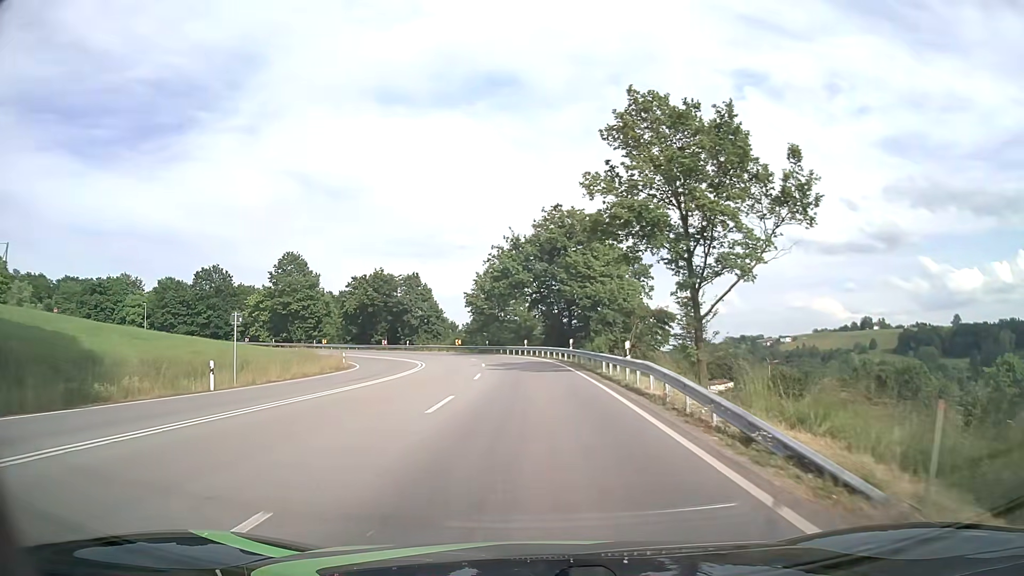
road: primary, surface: asphalt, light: Day
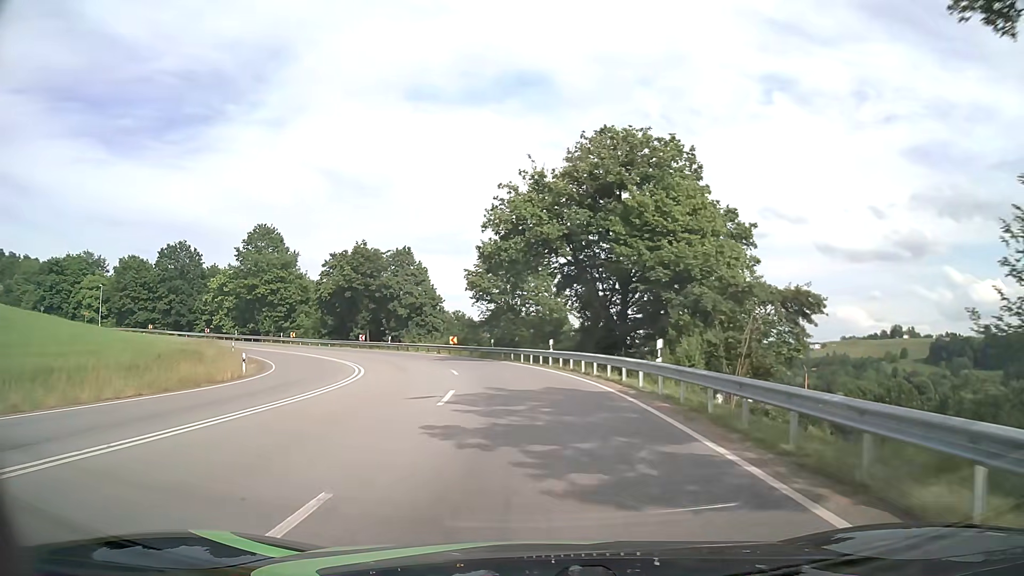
(-0.3, +22.8) m; -2°
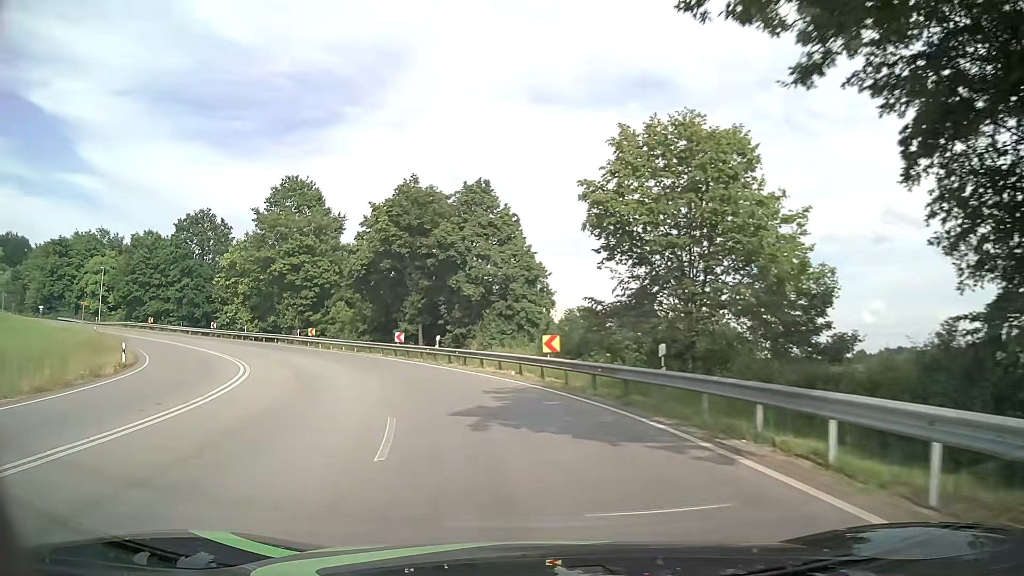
(-2.5, +30.3) m; -11°
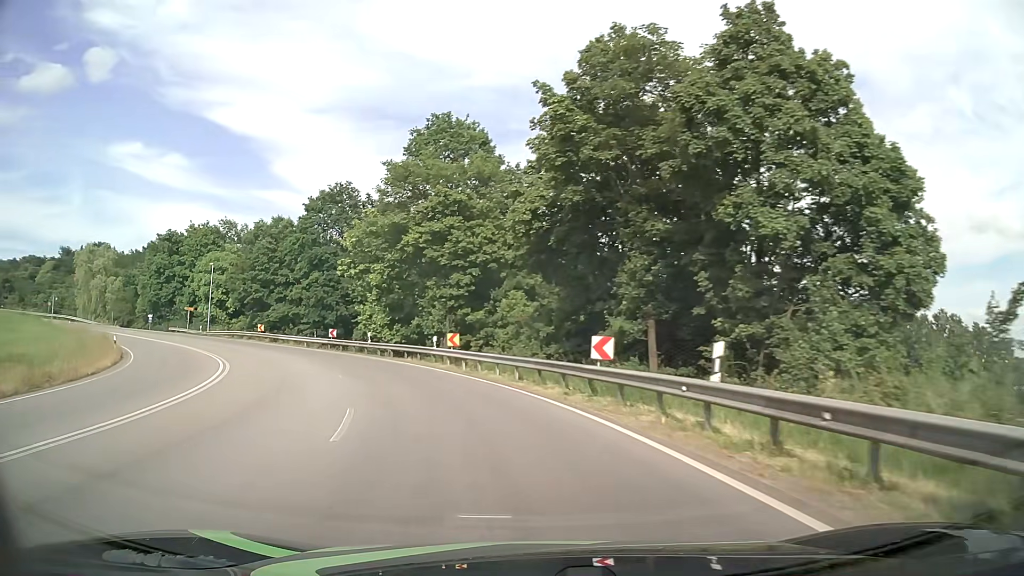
(-3.4, +22.4) m; -18°
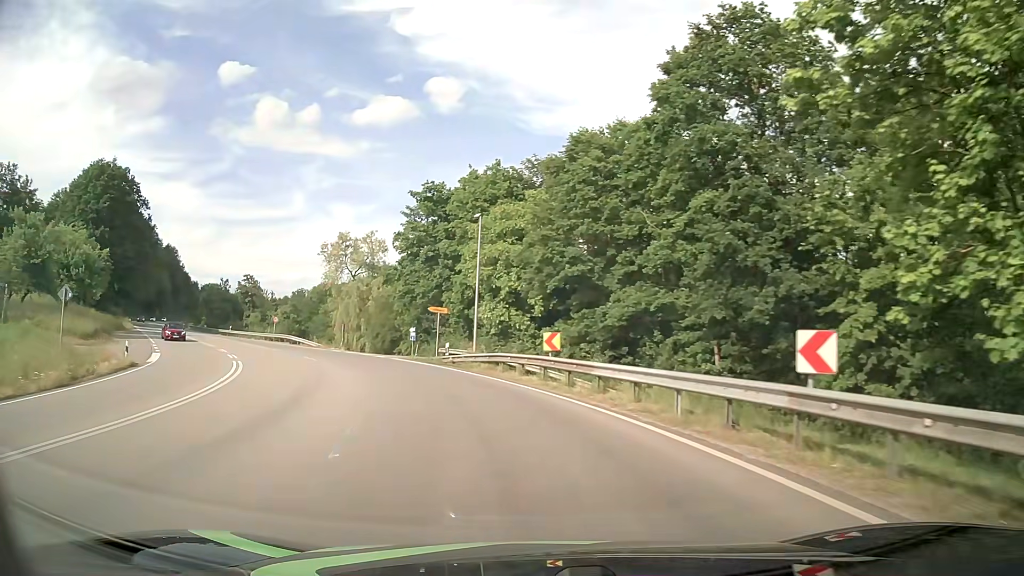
(-11.5, +35.7) m; -34°
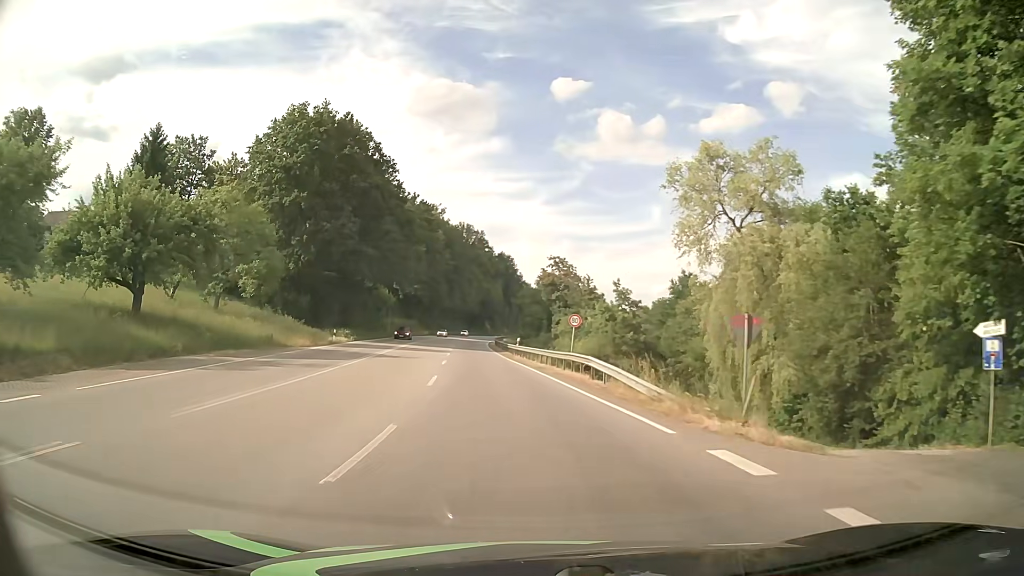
(-10.5, +36.1) m; -31°
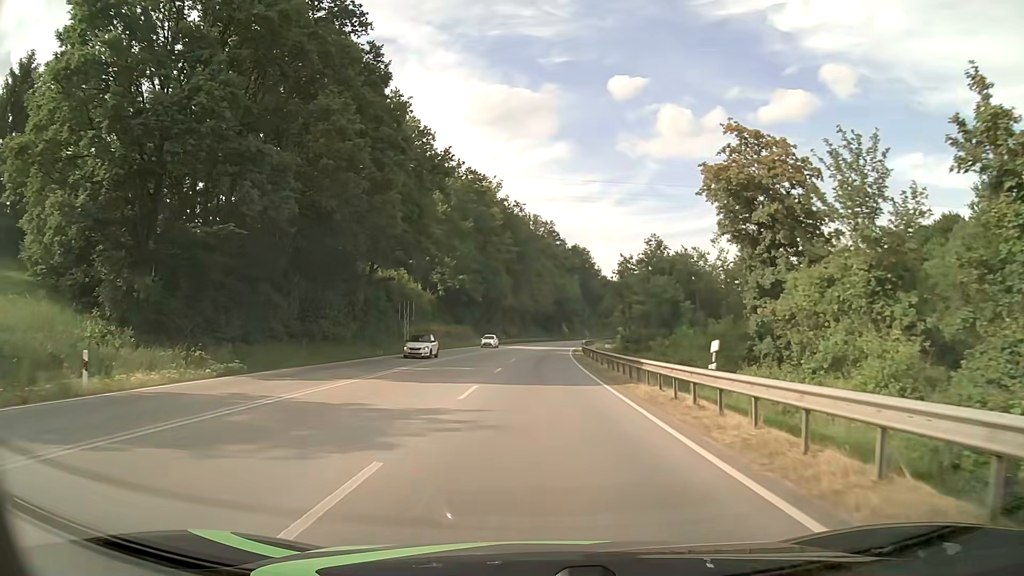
(-3.4, +38.5) m; -7°
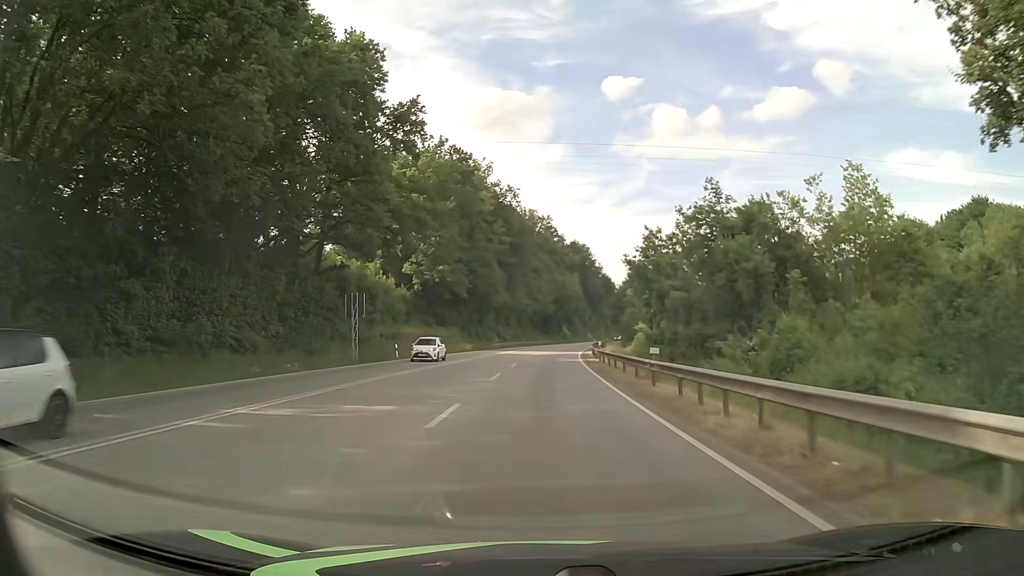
(0.0, +16.6) m; 0°
(0, +10) (0, +20) (0, +30) (+1, +40) (+1, +50) (+1, +60) (+2, +70) (+3, +80) (+4, +90) (+5, +100) m
